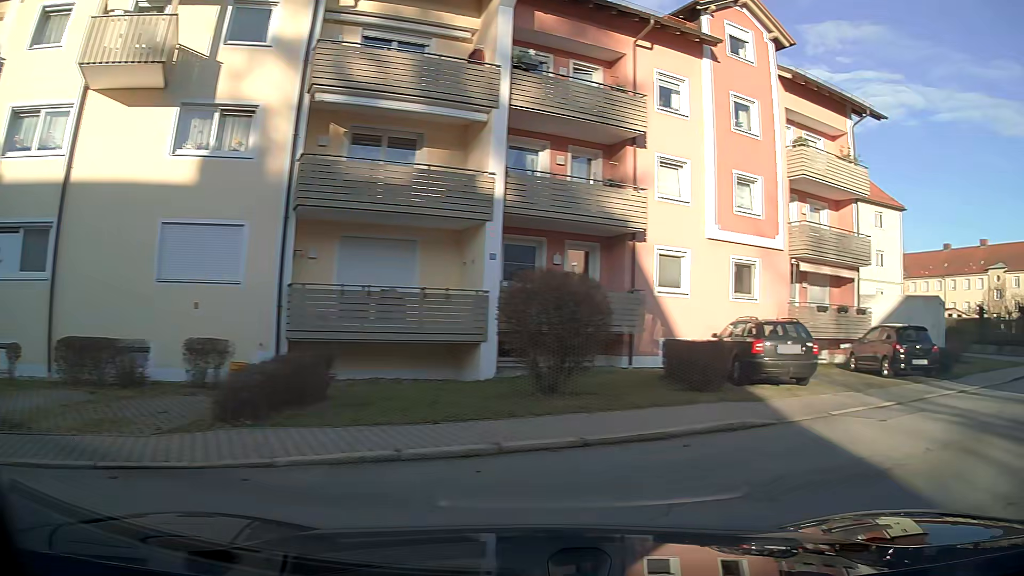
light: Day
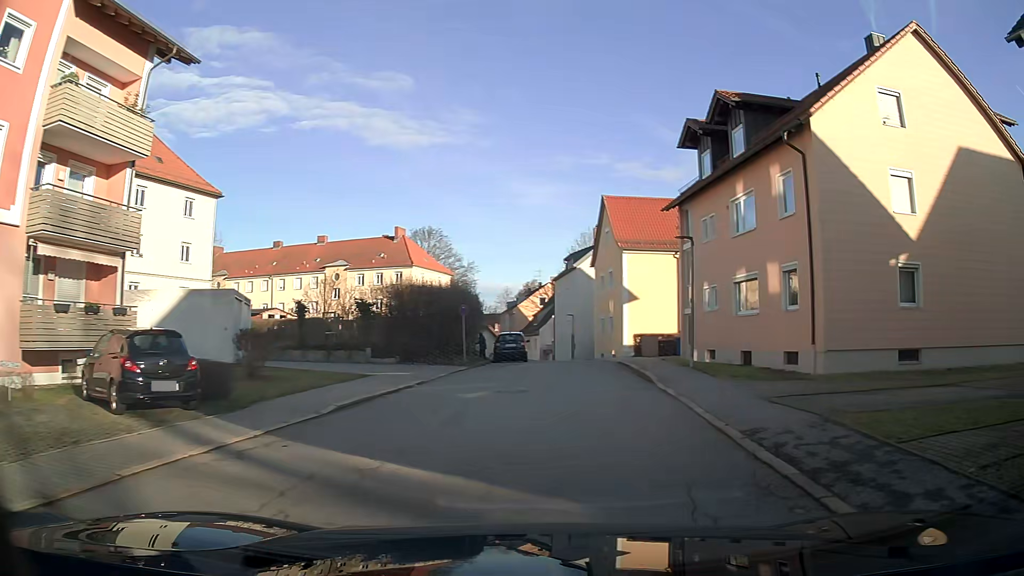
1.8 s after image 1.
(+3.6, +6.5) m; +49°
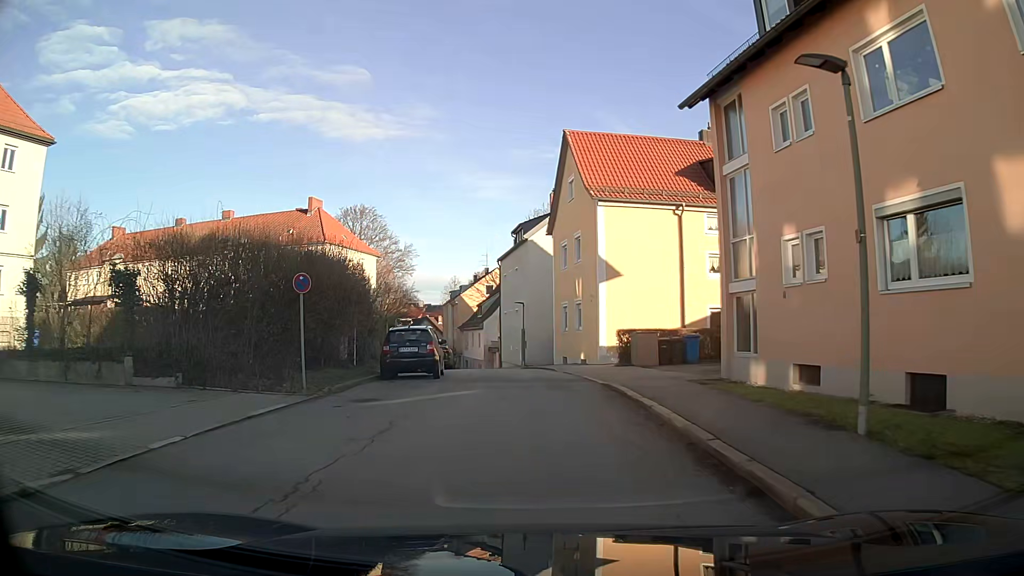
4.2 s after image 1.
(+0.5, +14.3) m; +3°
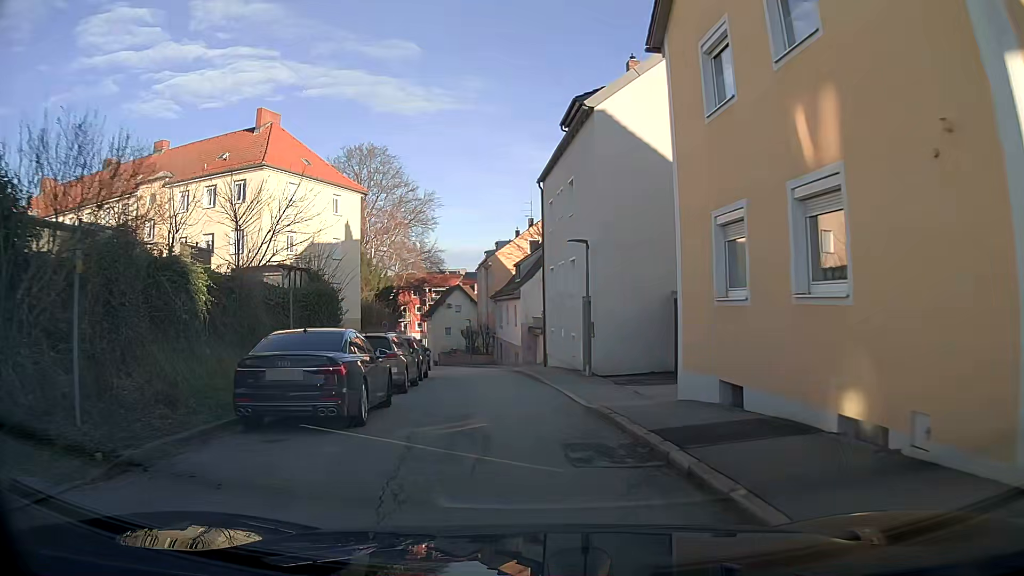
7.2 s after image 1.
(-0.6, +22.1) m; -5°
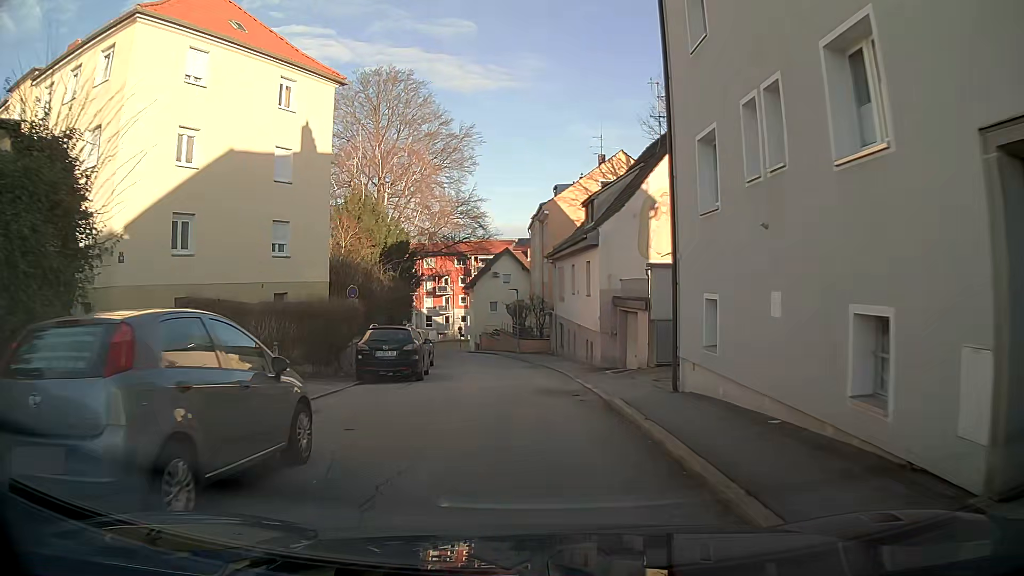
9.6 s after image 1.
(-0.9, +17.9) m; -5°
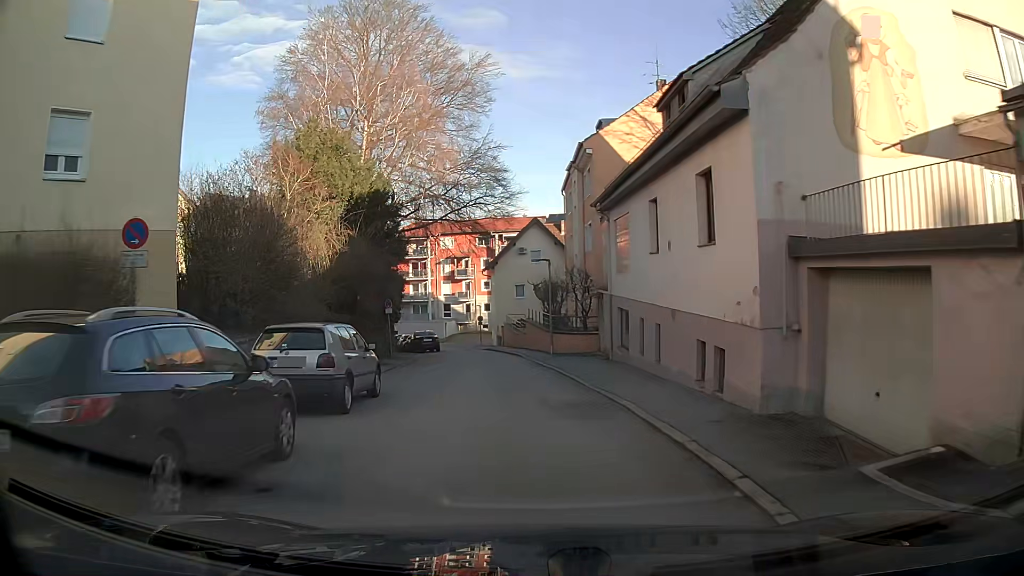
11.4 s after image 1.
(-0.3, +14.0) m; -3°
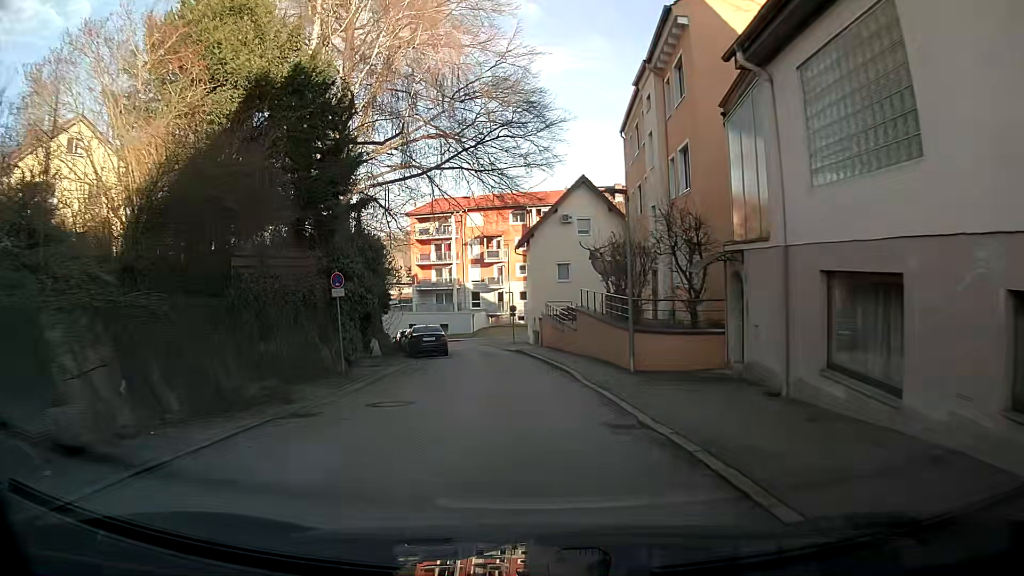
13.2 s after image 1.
(-0.3, +14.0) m; -3°
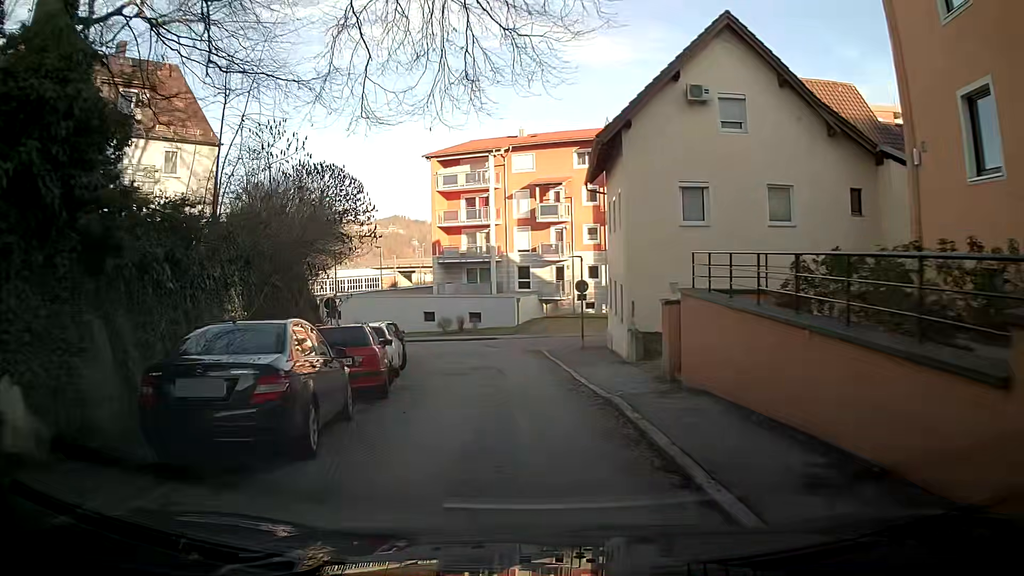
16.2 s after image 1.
(-1.1, +23.7) m; -6°
(0, +10) (-1, +20) (-1, +30) (+5, +37) (+15, +36) (+25, +35) (+35, +33) (+45, +31) (+54, +27) (+63, +23) m
